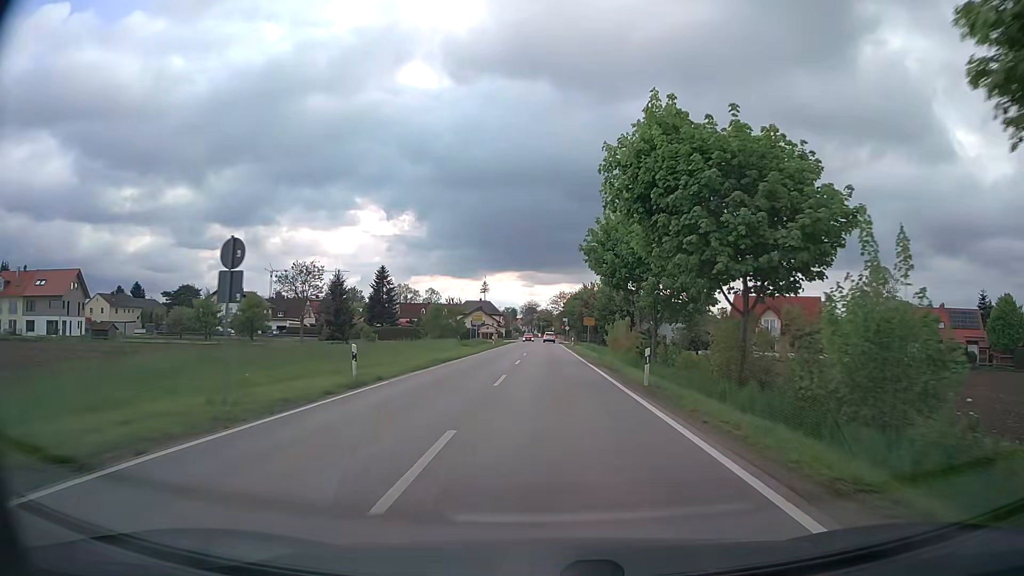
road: secondary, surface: asphalt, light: Day
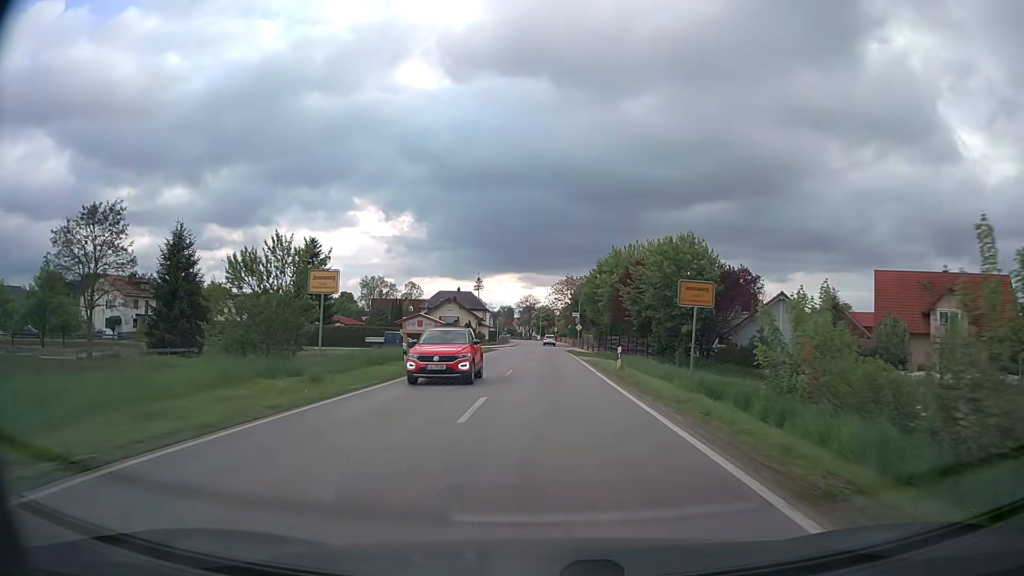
(0.0, +42.7) m; 0°
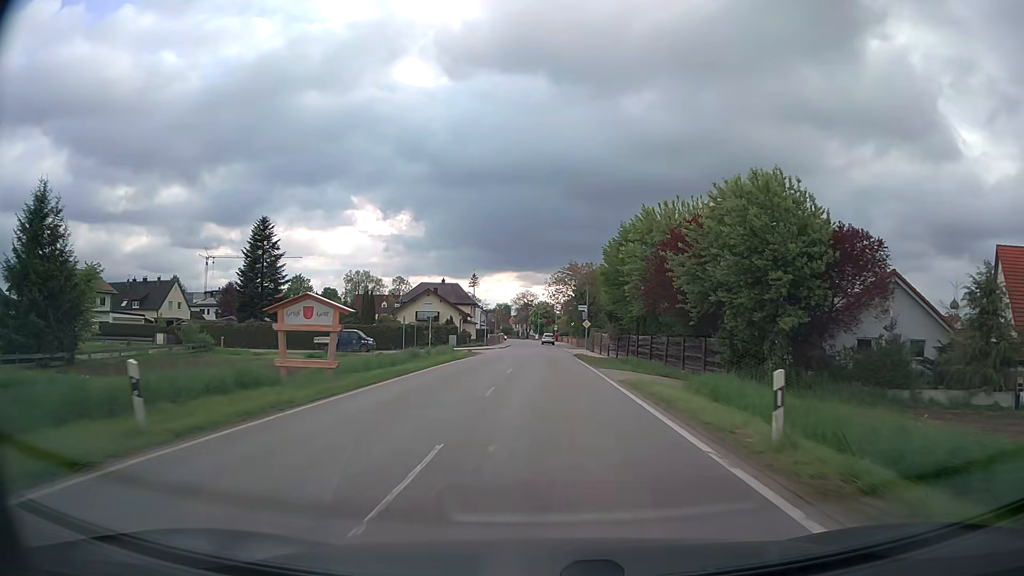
(+0.1, +17.4) m; 0°
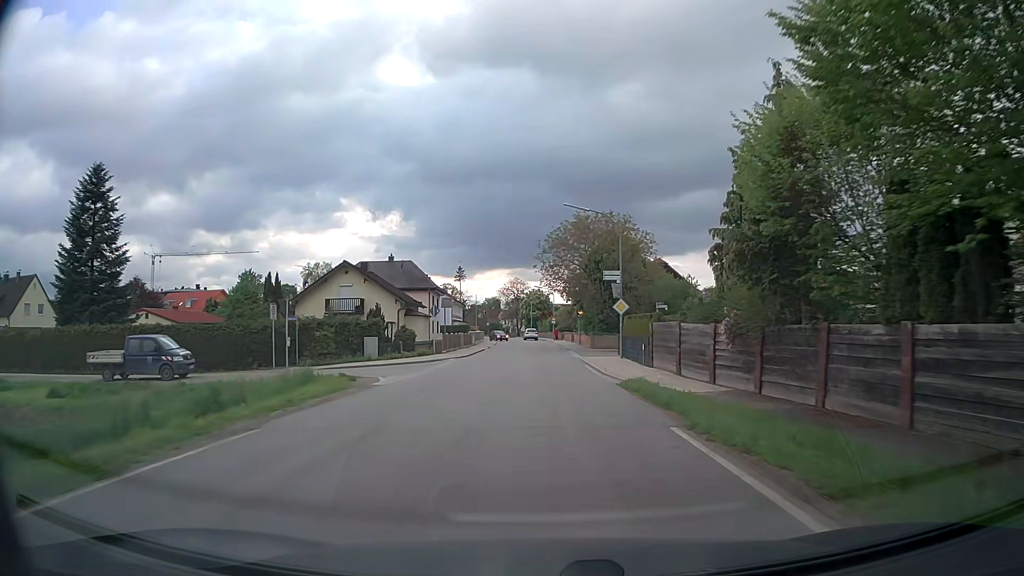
(0.0, +32.3) m; 0°
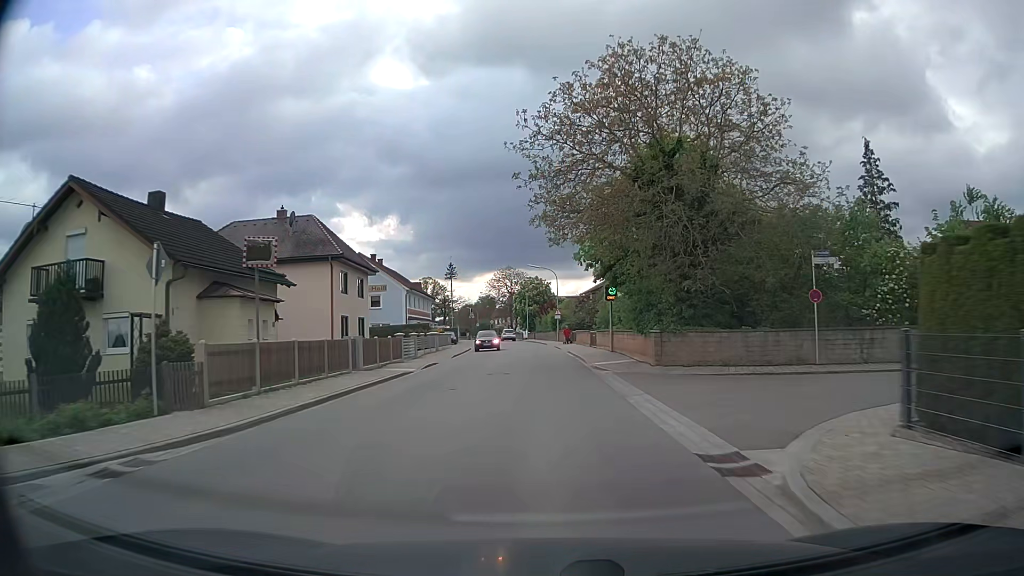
(+0.1, +31.4) m; 0°
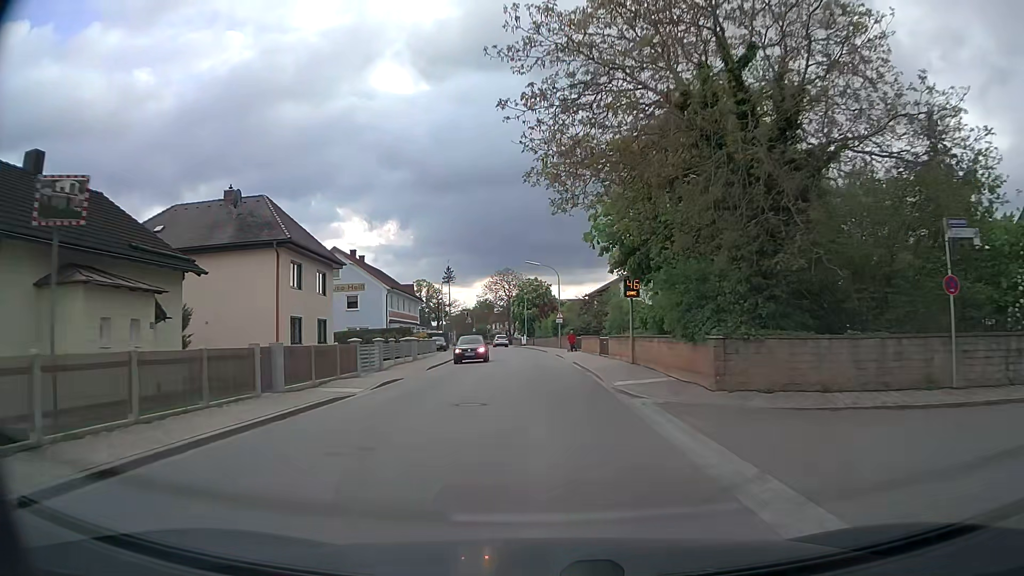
(0.0, +8.0) m; 0°
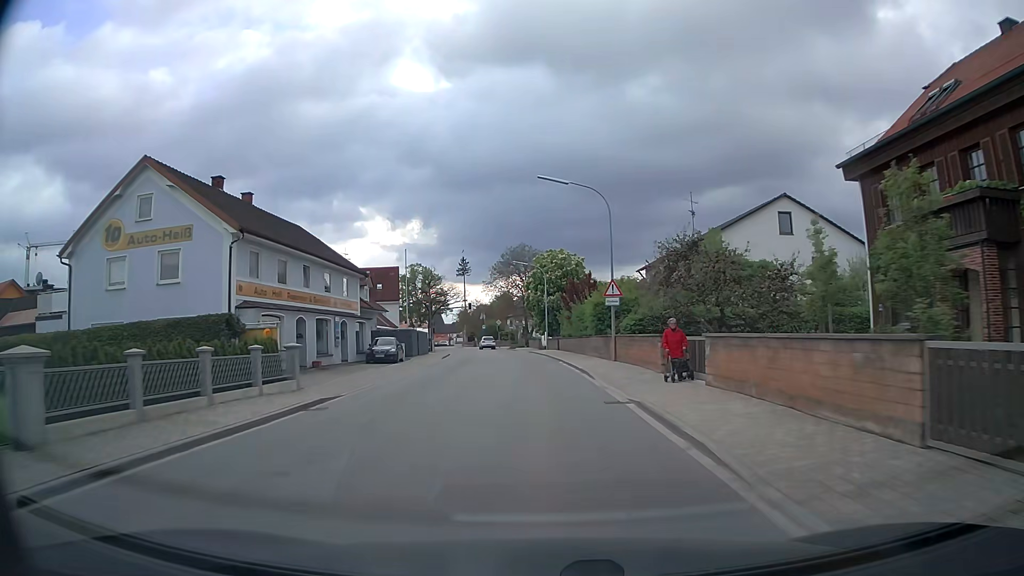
(-0.2, +31.9) m; -2°
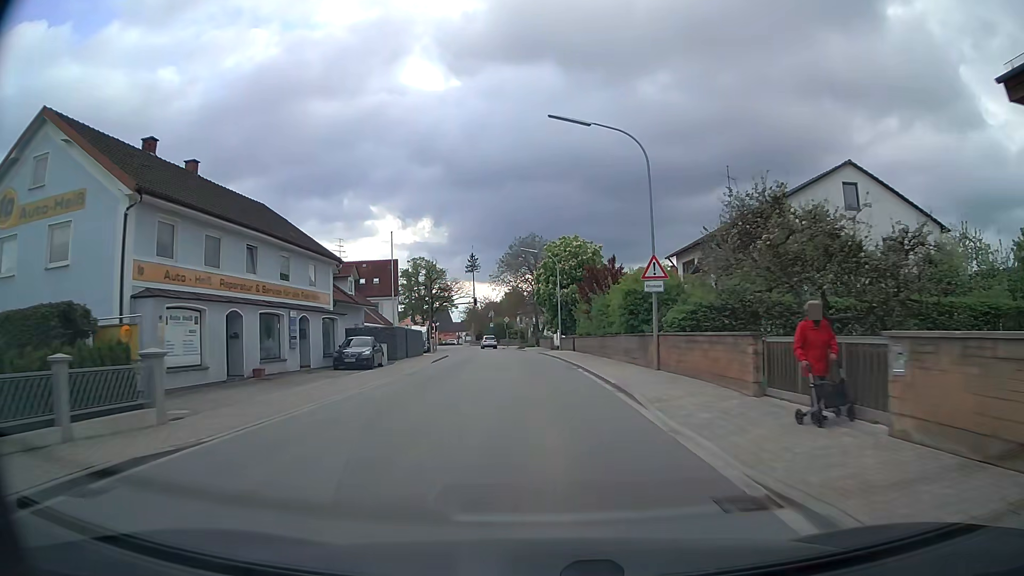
(0.0, +7.9) m; 0°
(0, +10) (0, +20) (-1, +30) (-2, +40) (-2, +50) (-4, +60) (-5, +70) (-6, +80) (-8, +90) (-10, +99) m
